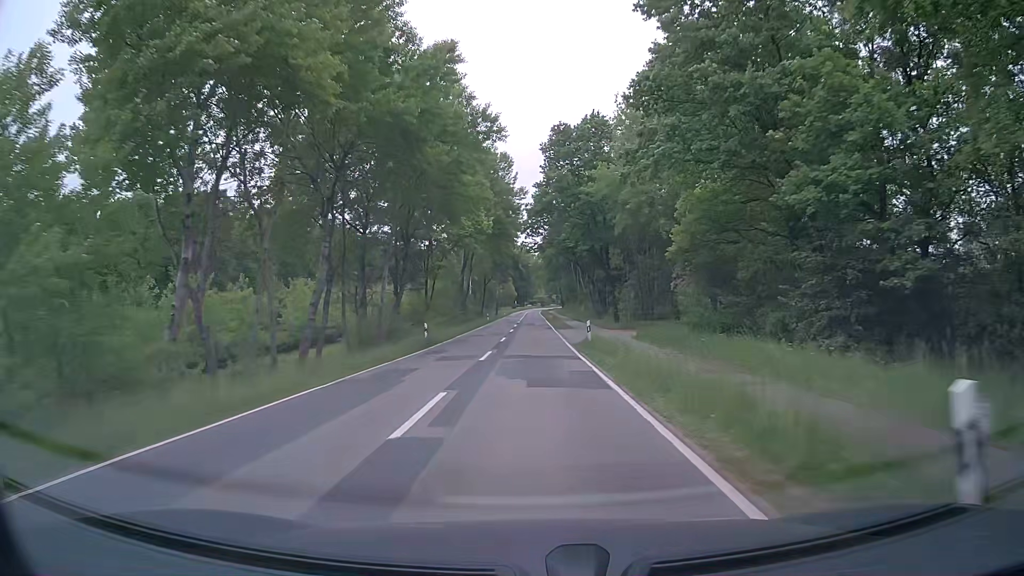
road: tertiary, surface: asphalt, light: Day
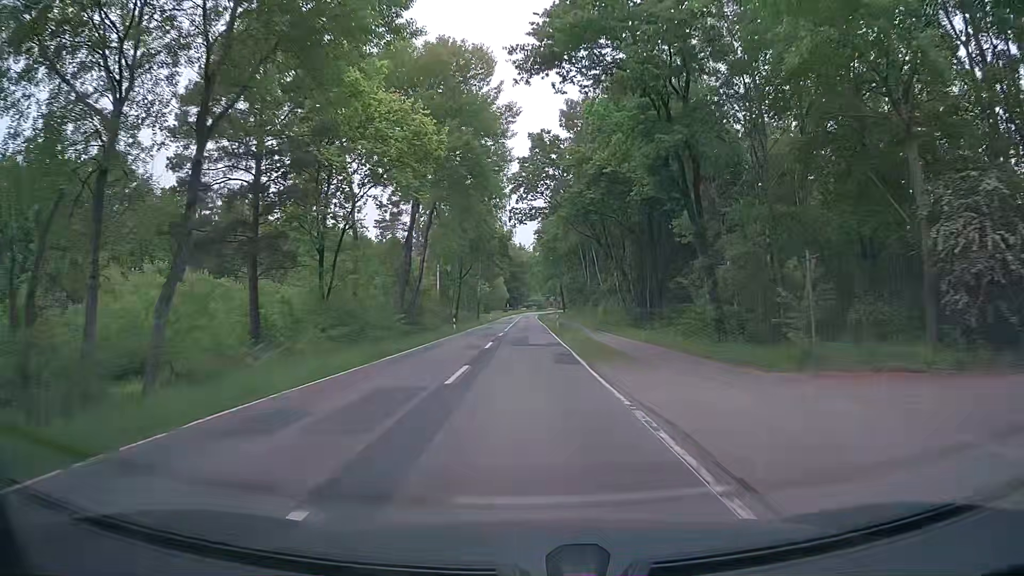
(+0.4, +31.5) m; +2°
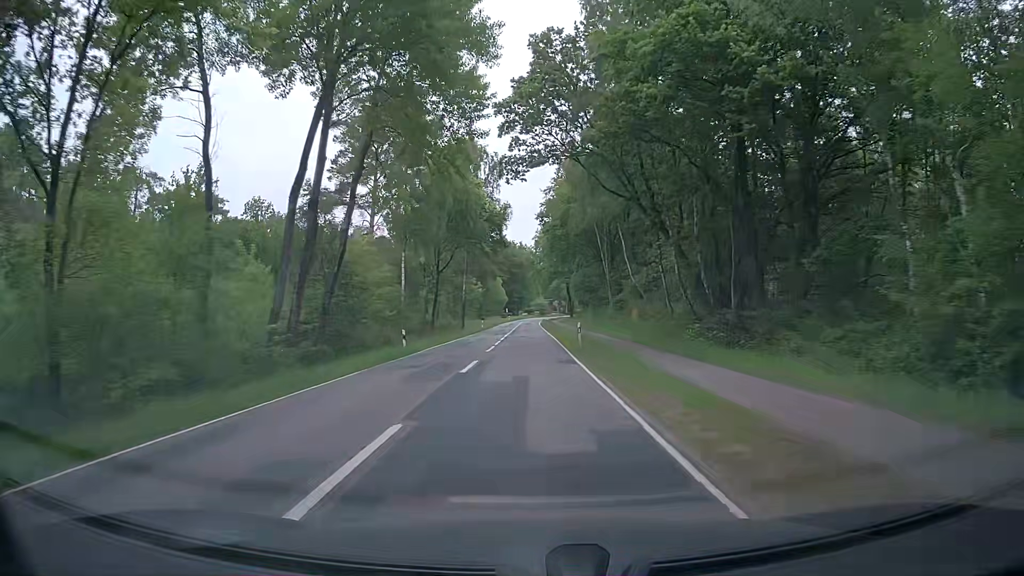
(-0.2, +20.9) m; -1°
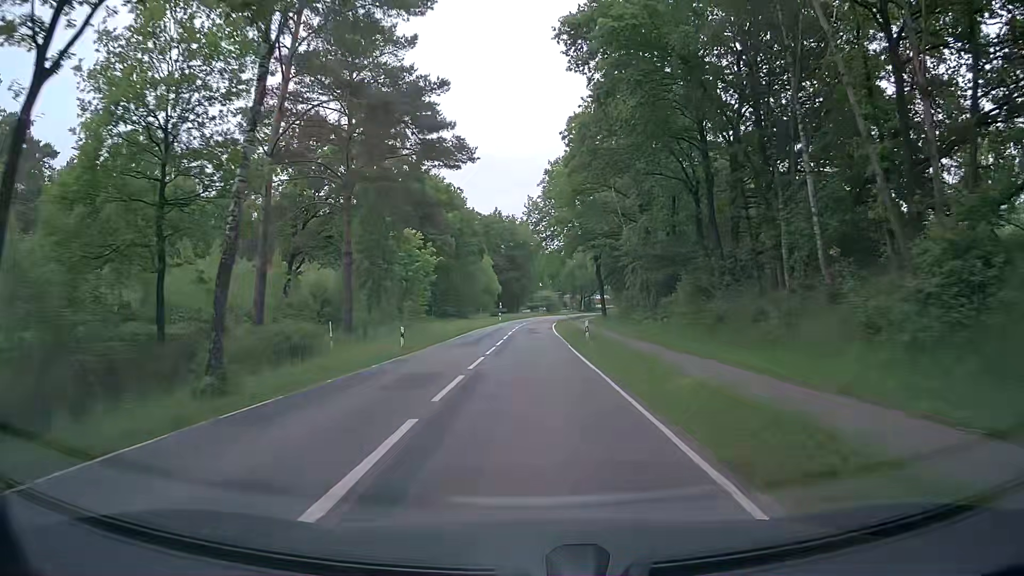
(-0.1, +51.2) m; 0°
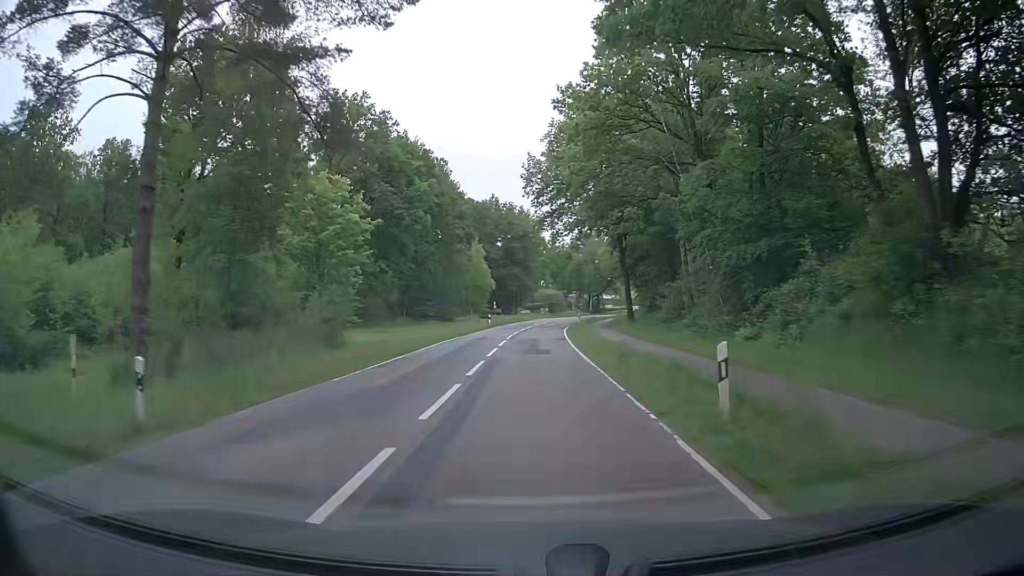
(-0.2, +19.8) m; -1°
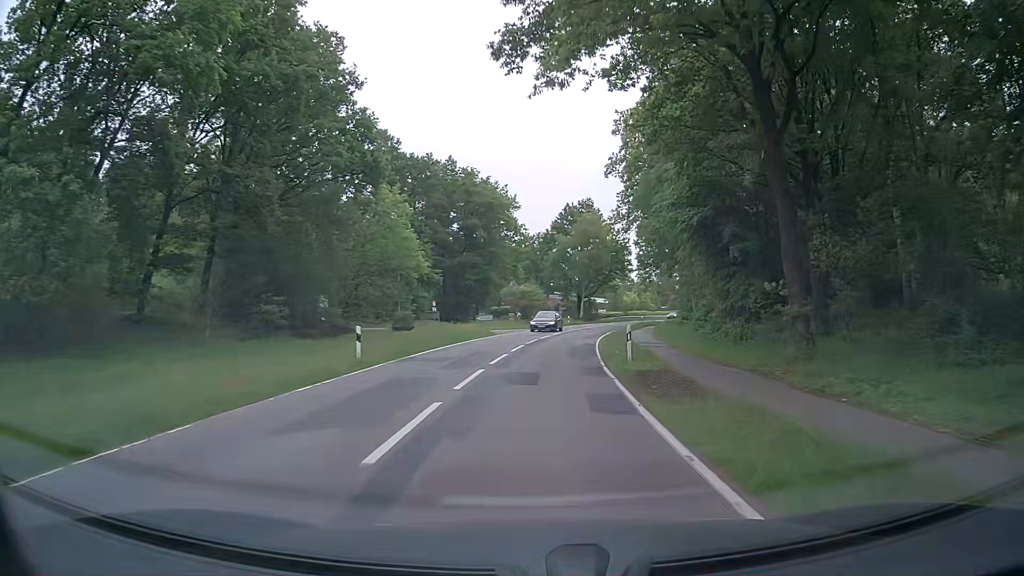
(+0.7, +39.0) m; +2°
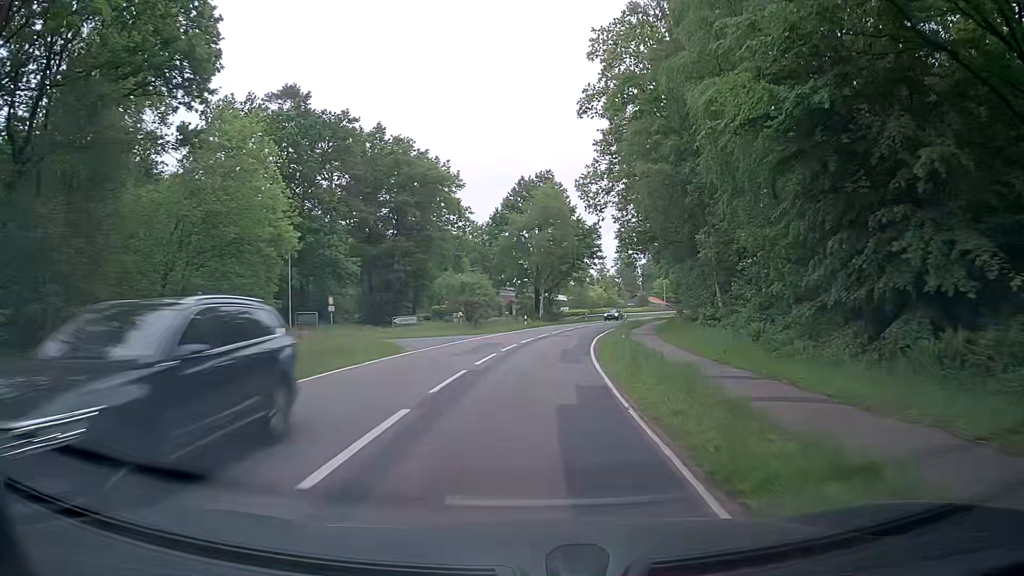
(+0.9, +18.9) m; +5°
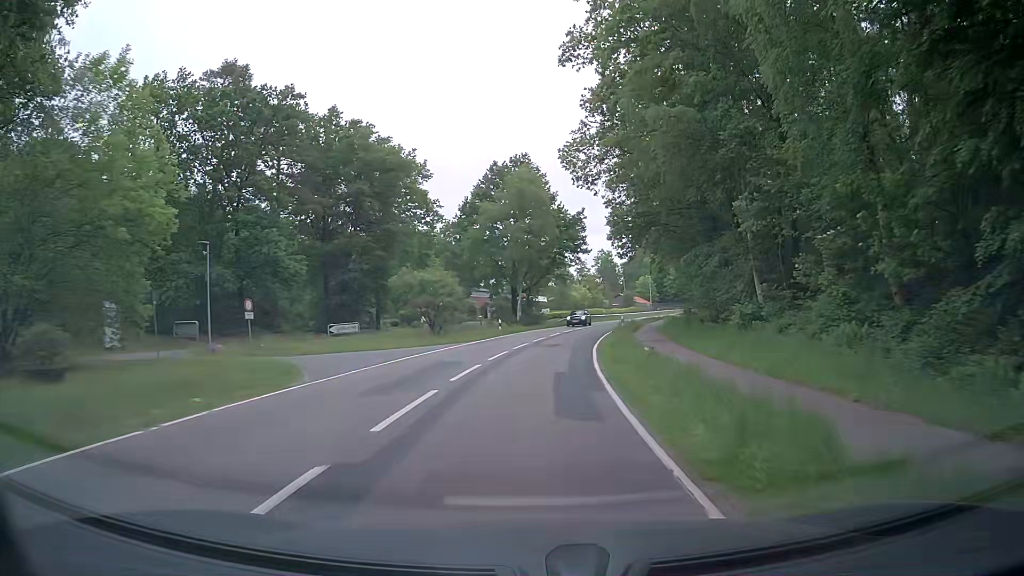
(+0.1, +9.5) m; +1°
(0, +10) (+1, +20) (+2, +30) (+3, +40) (+5, +50) (+8, +59) (+10, +69) (+13, +79) (+16, +88) (+19, +98) m
